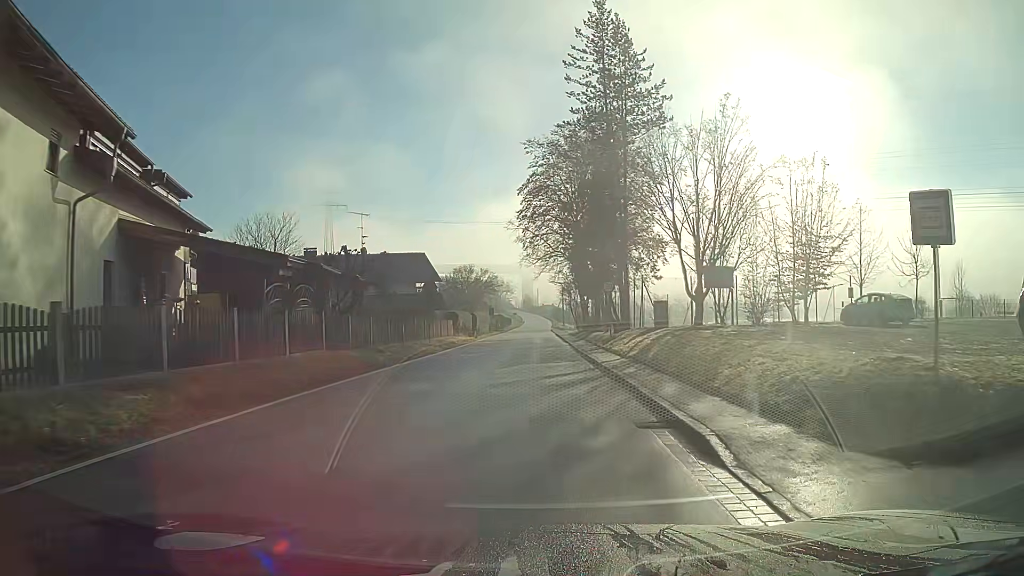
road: secondary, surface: asphalt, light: Day
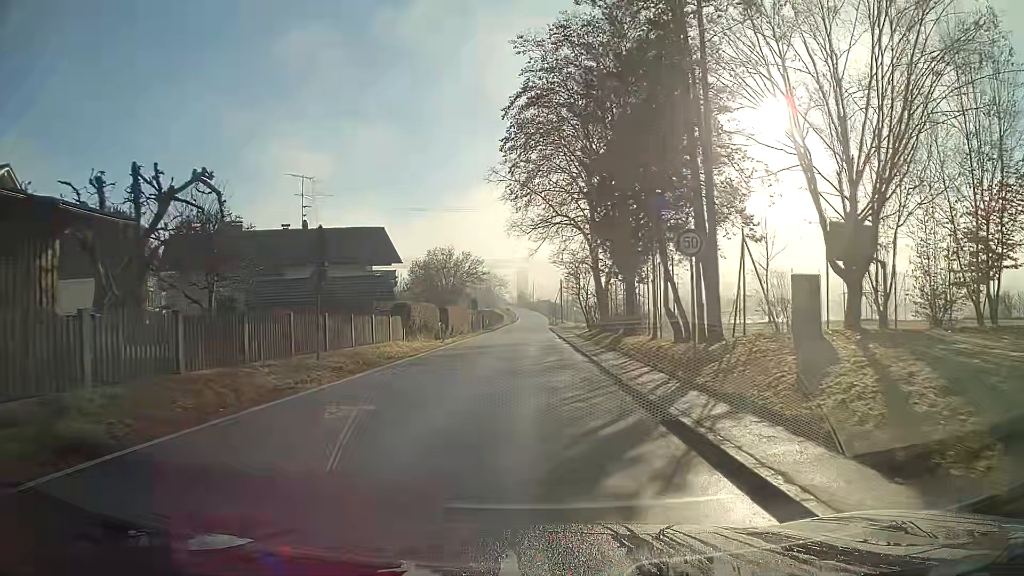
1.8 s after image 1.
(+0.1, +16.9) m; +1°
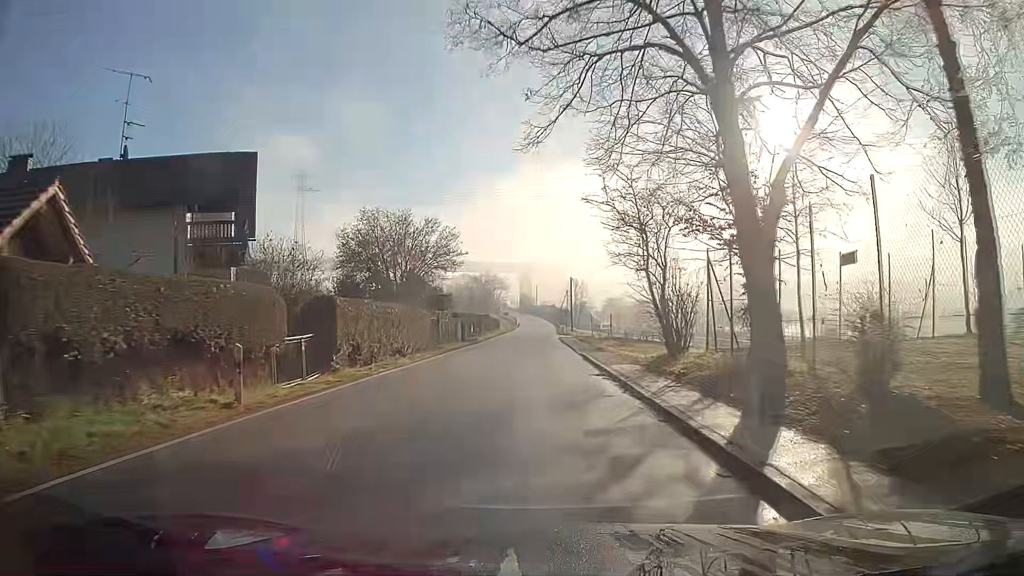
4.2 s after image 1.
(-0.2, +25.8) m; 0°
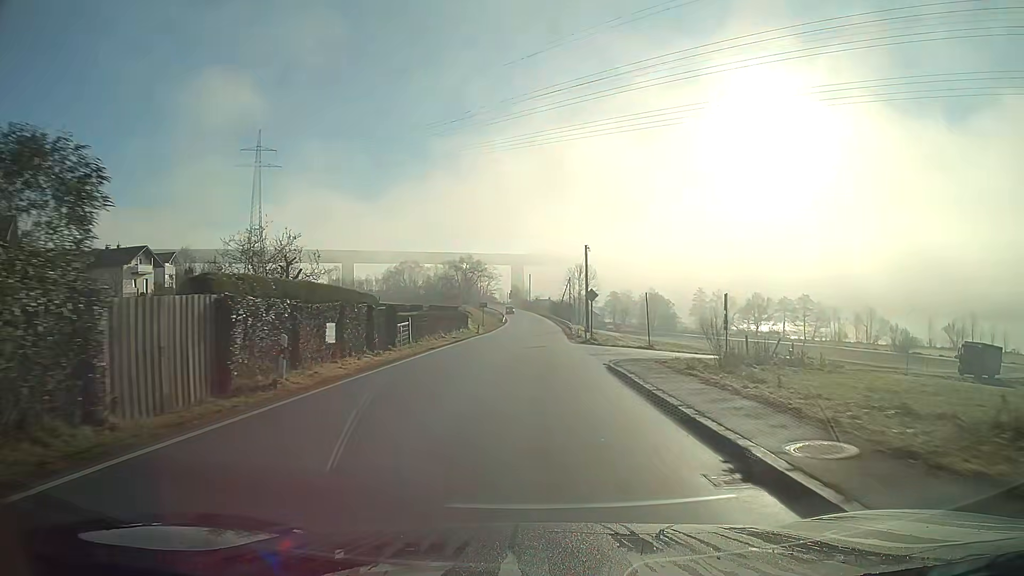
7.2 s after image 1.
(+0.2, +42.8) m; +1°
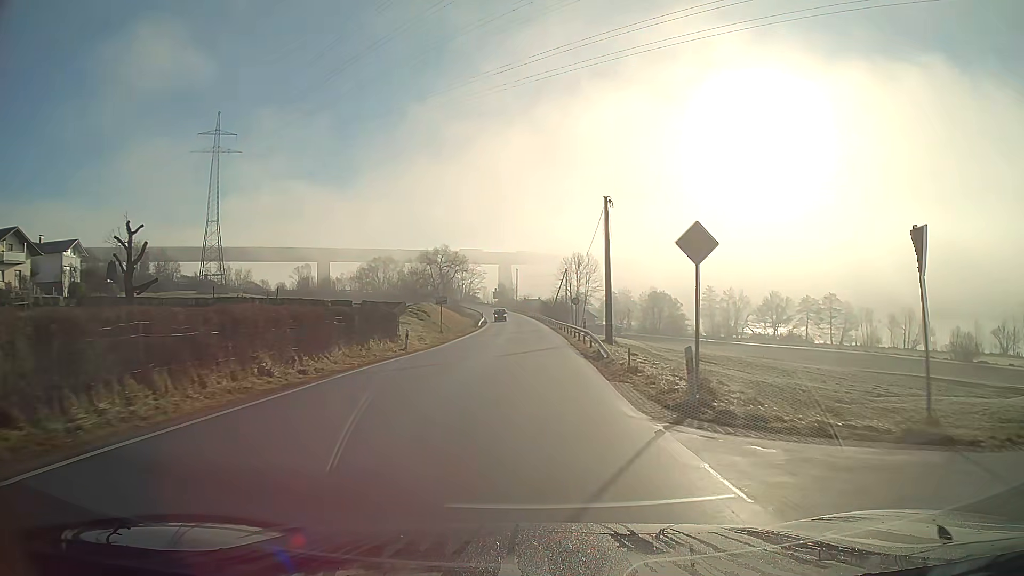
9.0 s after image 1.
(+0.2, +28.6) m; +1°
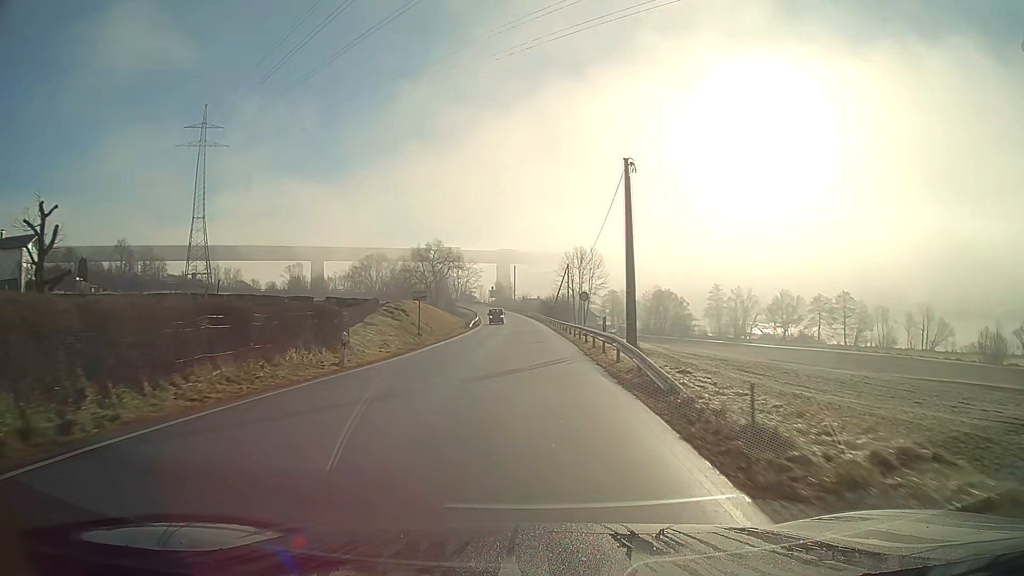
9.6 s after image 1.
(0.0, +9.8) m; 0°
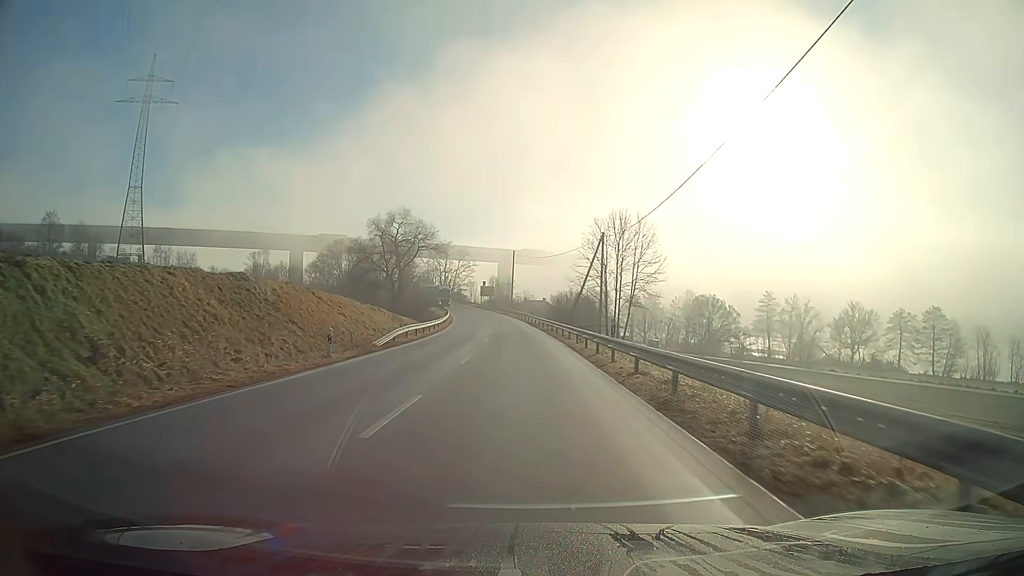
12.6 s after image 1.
(-0.1, +43.9) m; 0°
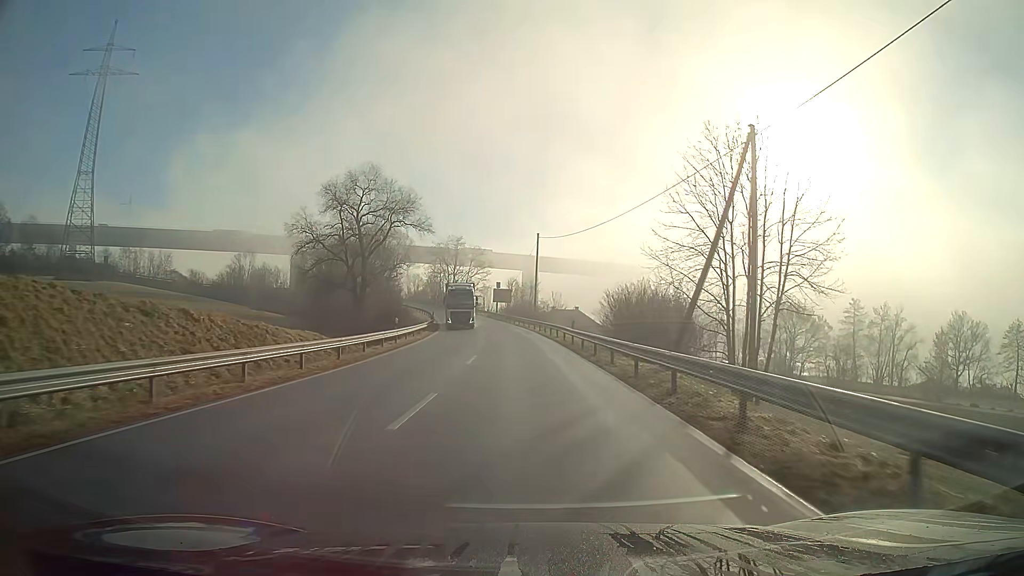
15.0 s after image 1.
(-0.7, +35.5) m; -2°
(0, +10) (0, +20) (-1, +30) (-1, +40) (-2, +50) (-3, +60) (-5, +70) (-6, +80) (-8, +89) (-10, +99) m
